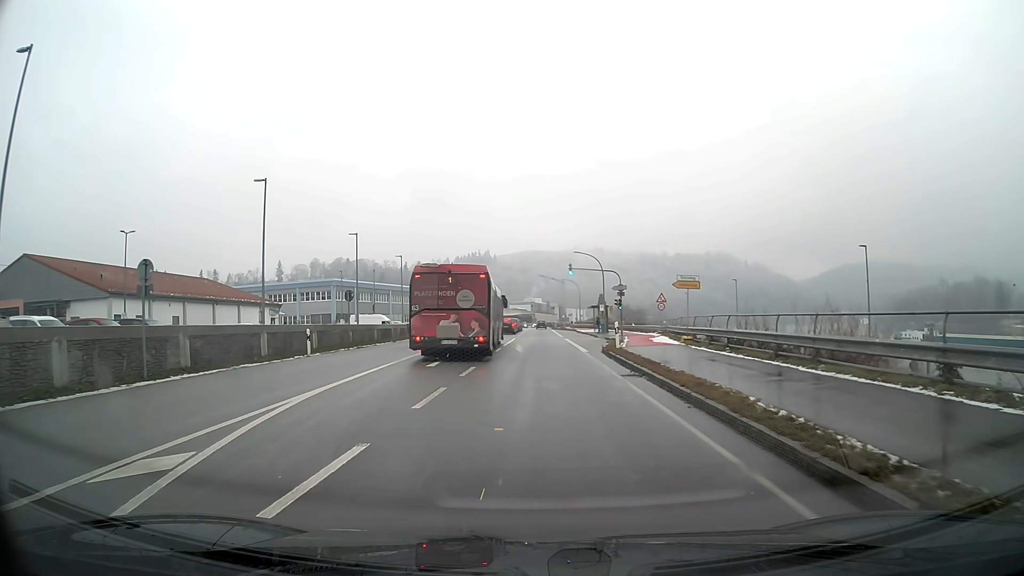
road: primary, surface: asphalt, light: Day
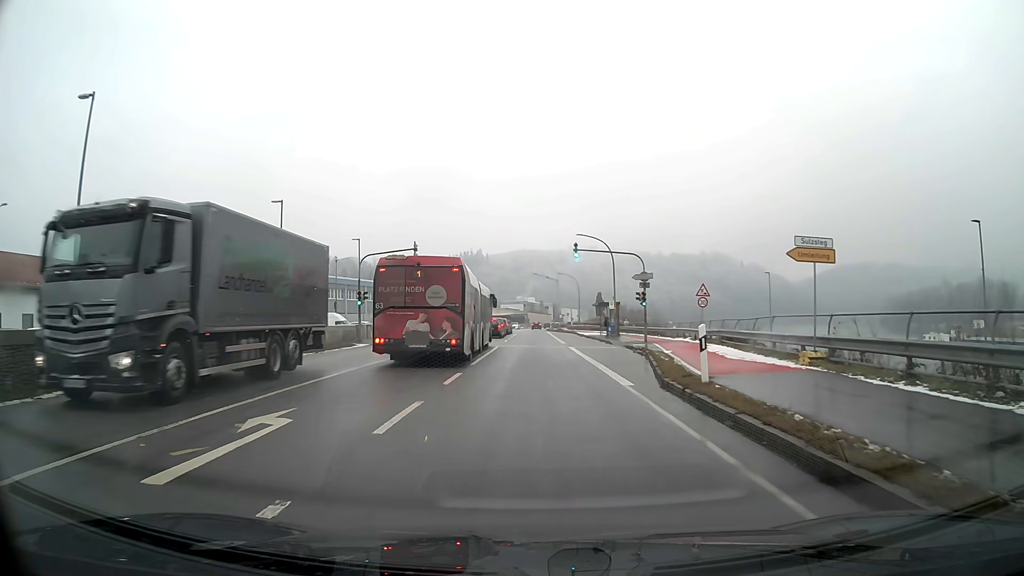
(+0.1, +14.4) m; +1°
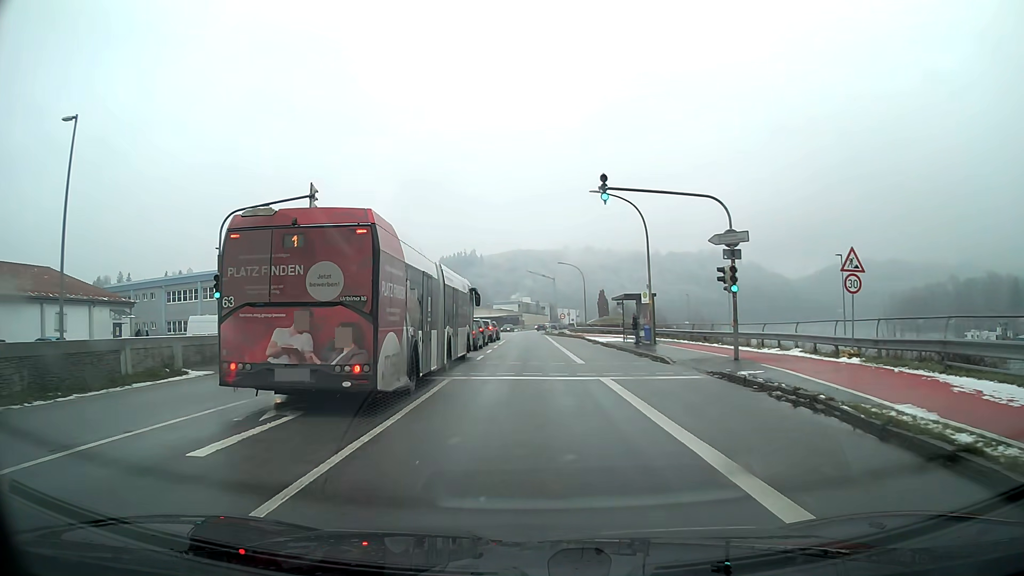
(+0.1, +18.5) m; 0°
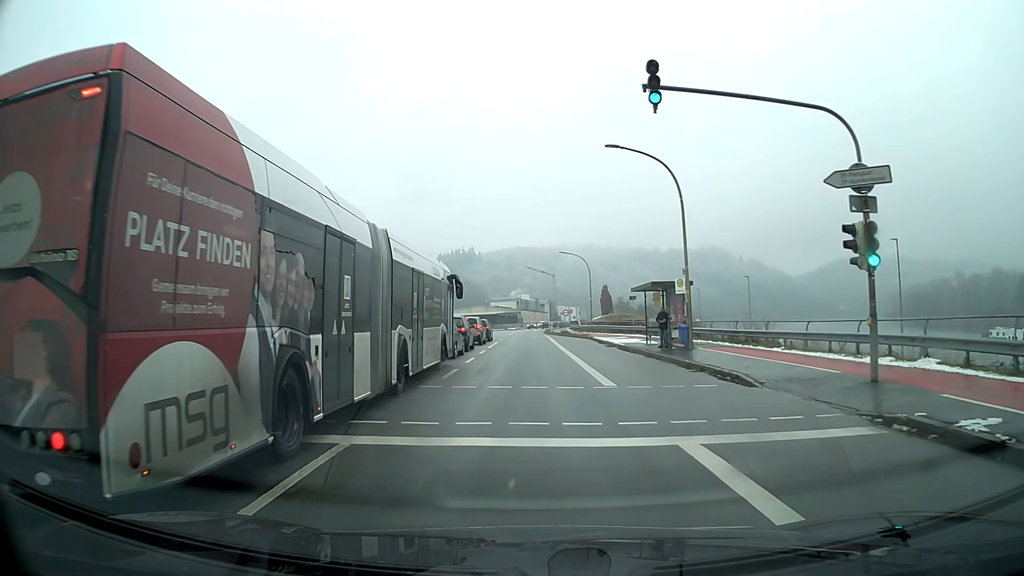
(0.0, +9.1) m; 0°
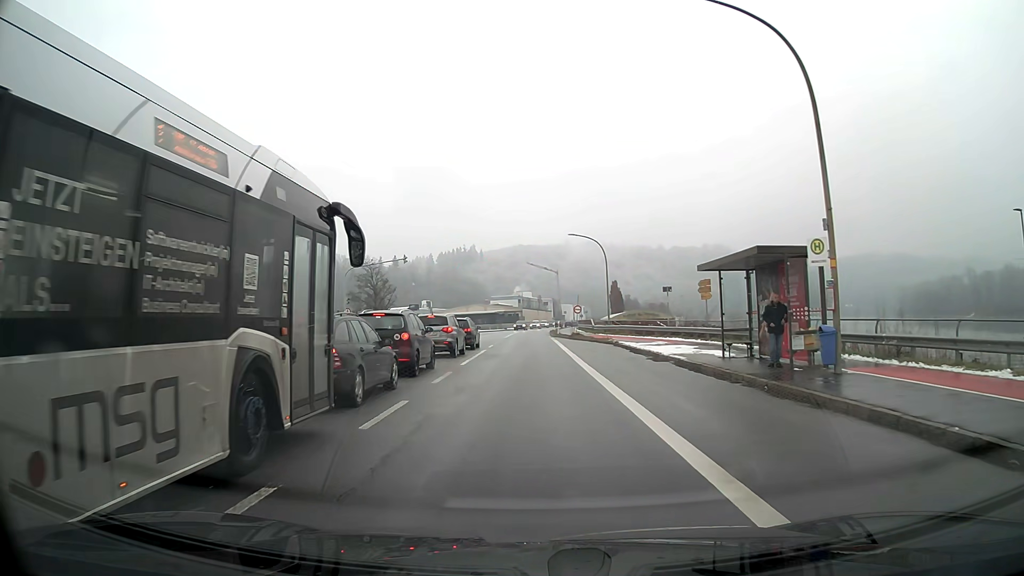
(0.0, +13.5) m; 0°
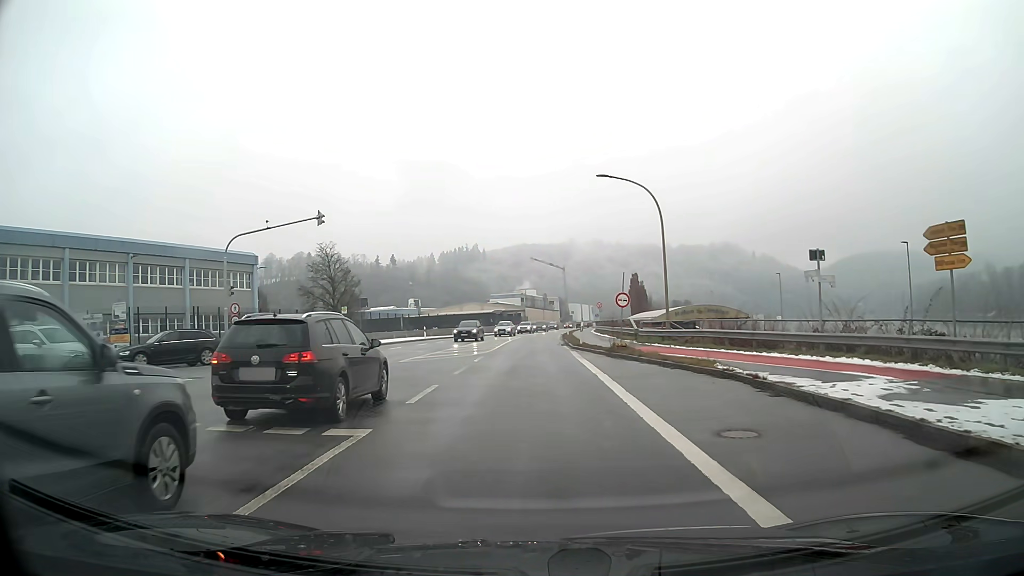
(-0.1, +22.4) m; 0°
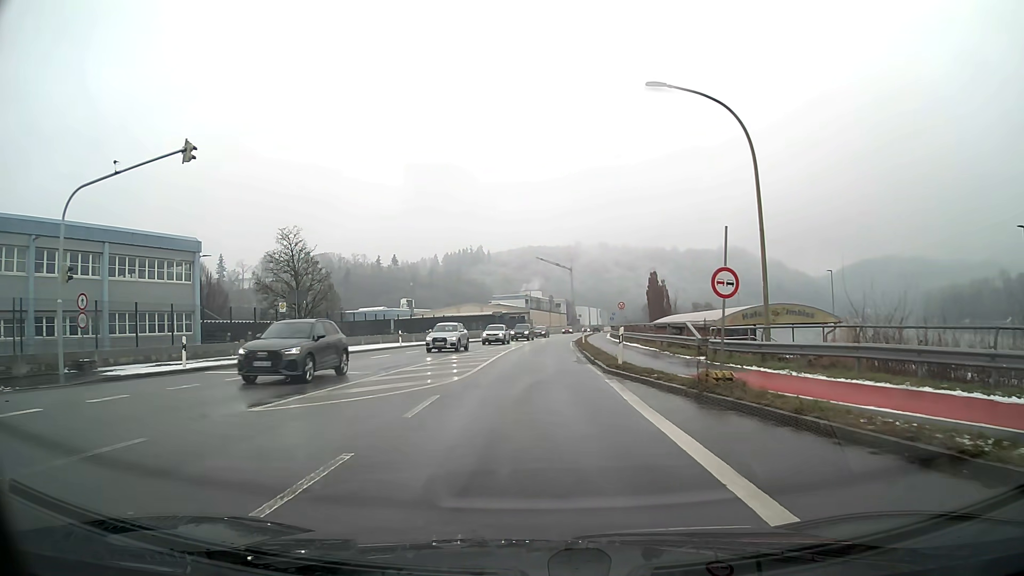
(0.0, +13.4) m; 0°
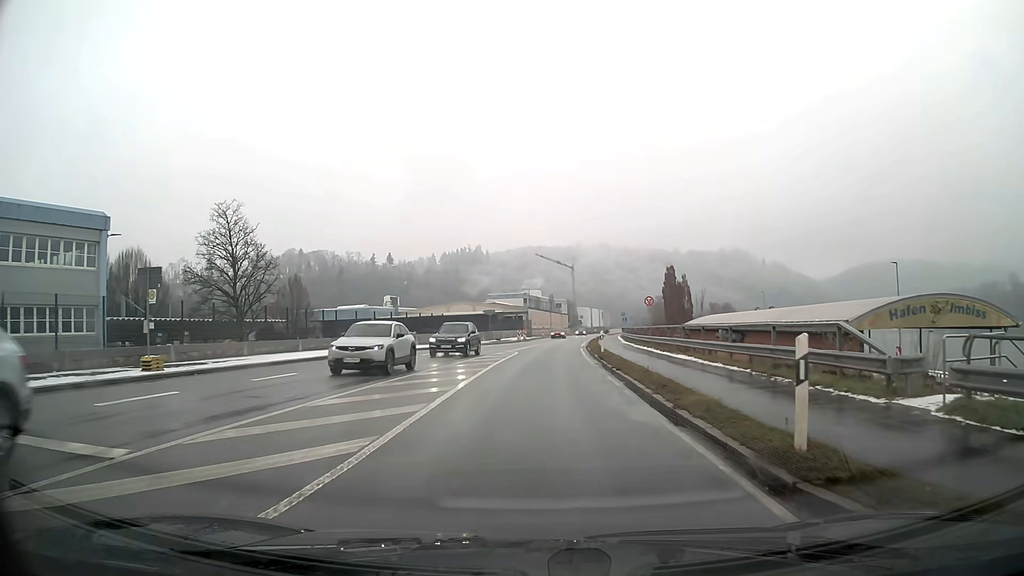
(0.0, +13.4) m; 0°
(0, +10) (0, +20) (+1, +30) (+1, +40) (+2, +50) (+3, +60) (+4, +70) (+5, +80) (+6, +90) (+7, +100) m
